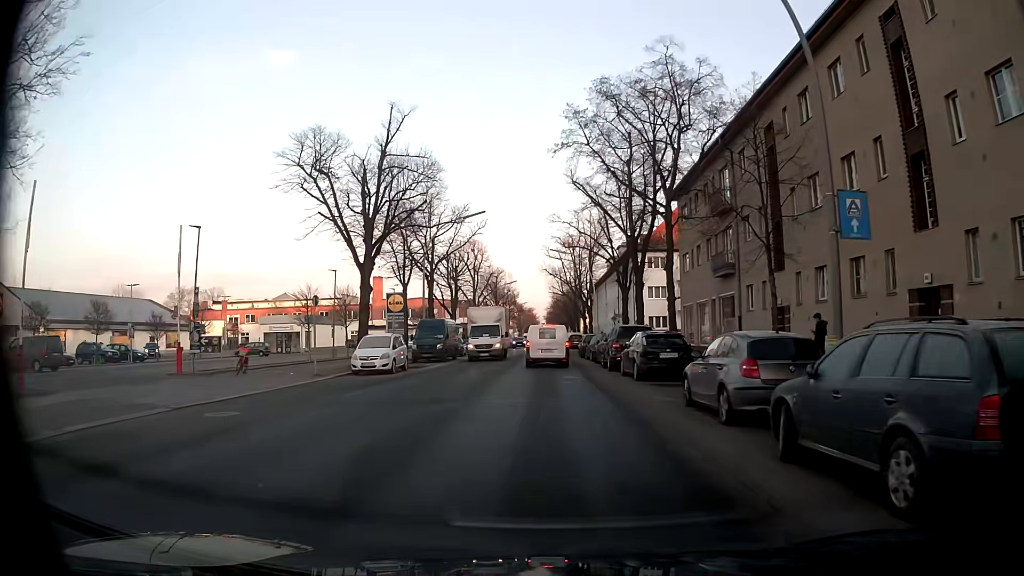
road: tertiary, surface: asphalt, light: Day
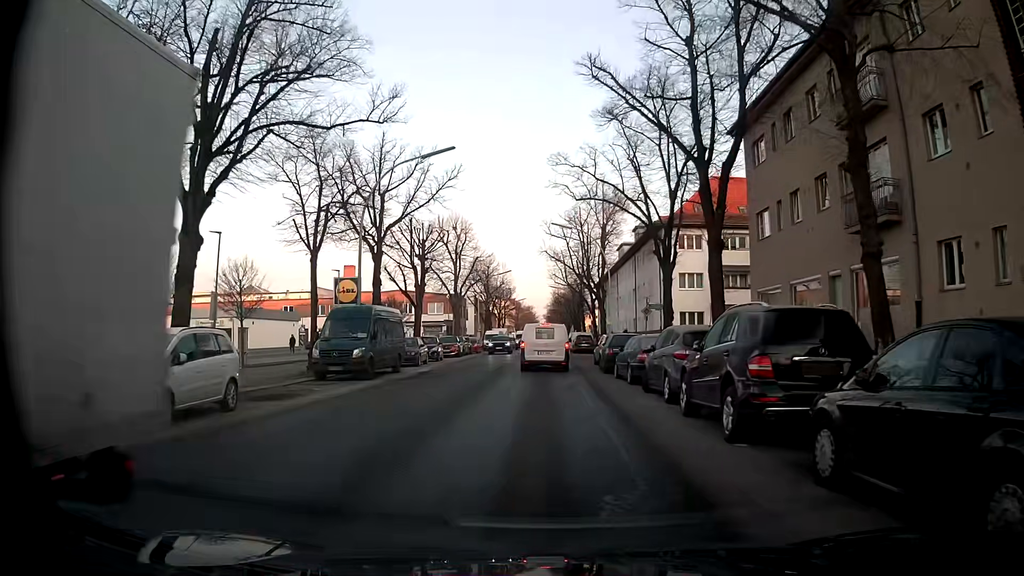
(+0.1, +16.9) m; 0°
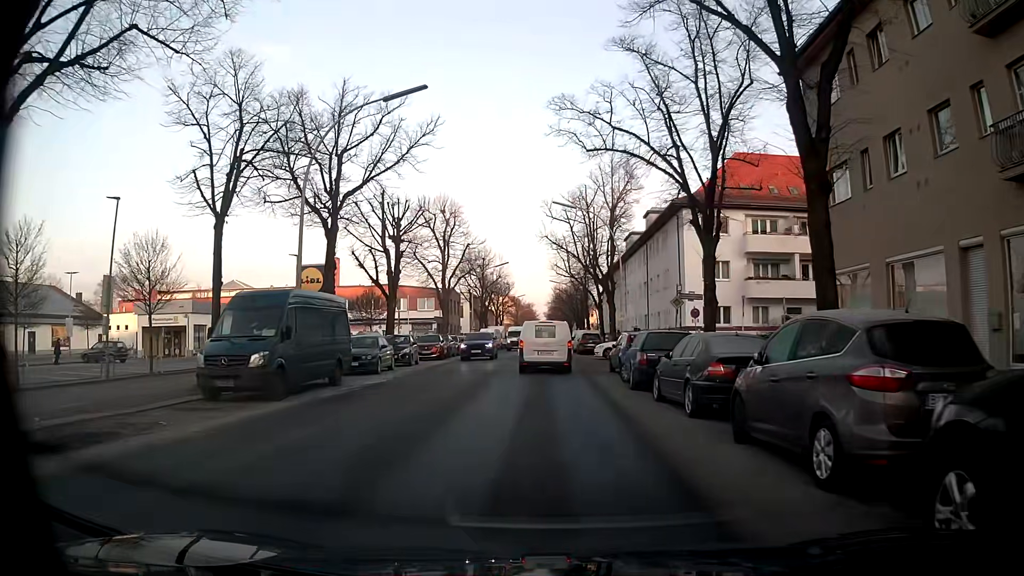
(0.0, +8.0) m; -1°
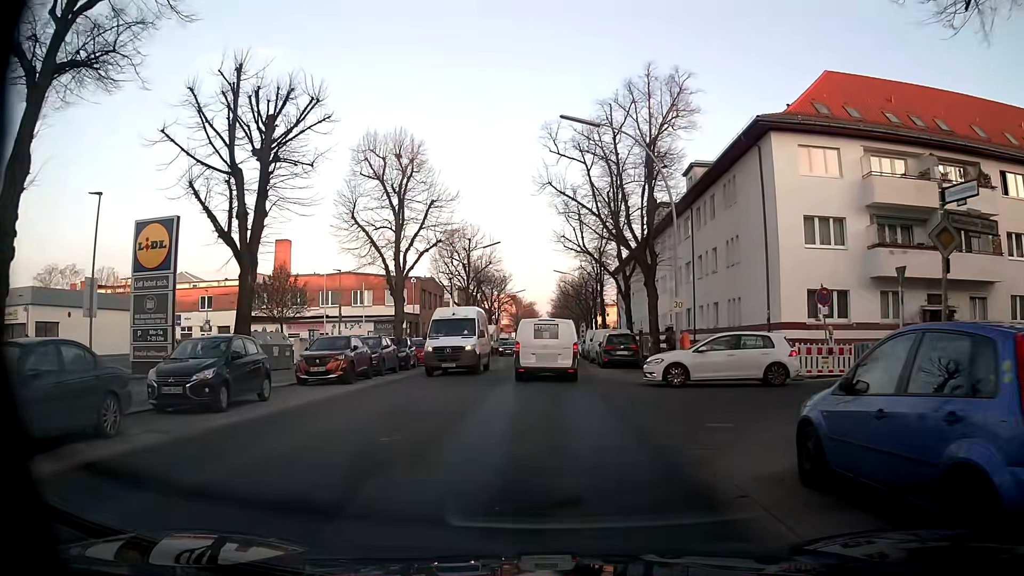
(+0.2, +18.9) m; 0°
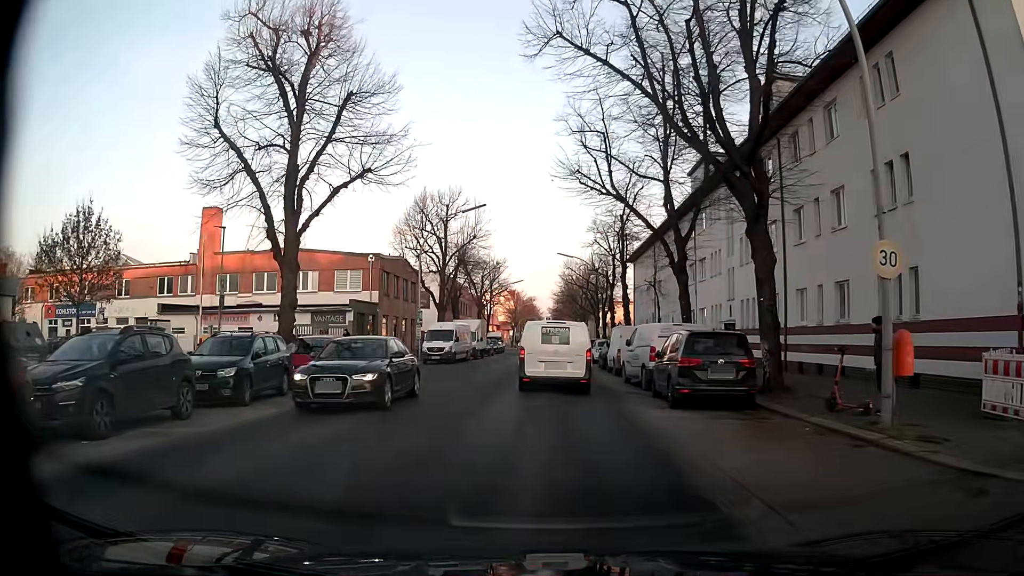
(+0.2, +17.1) m; +1°
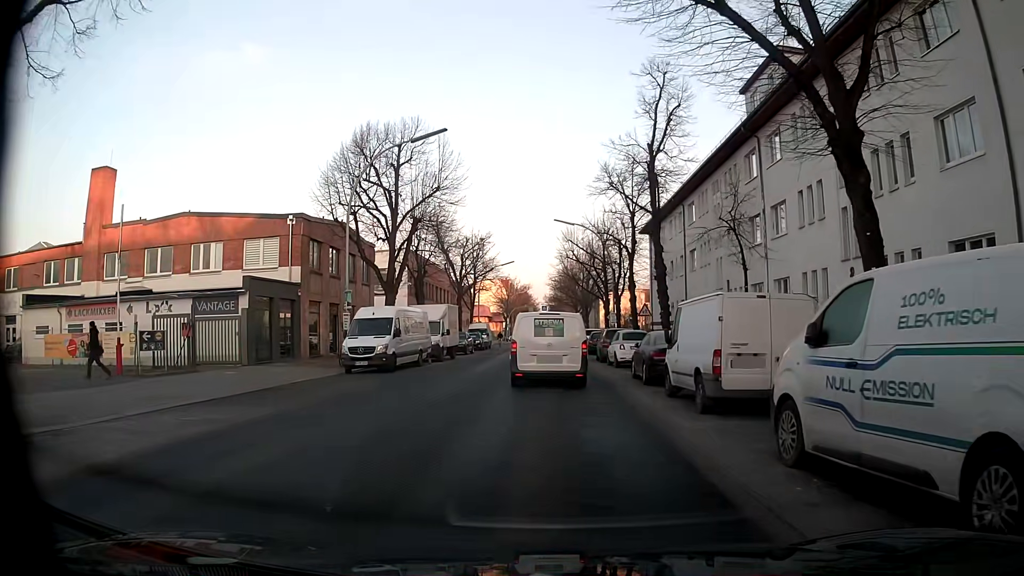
(+0.1, +15.6) m; +1°
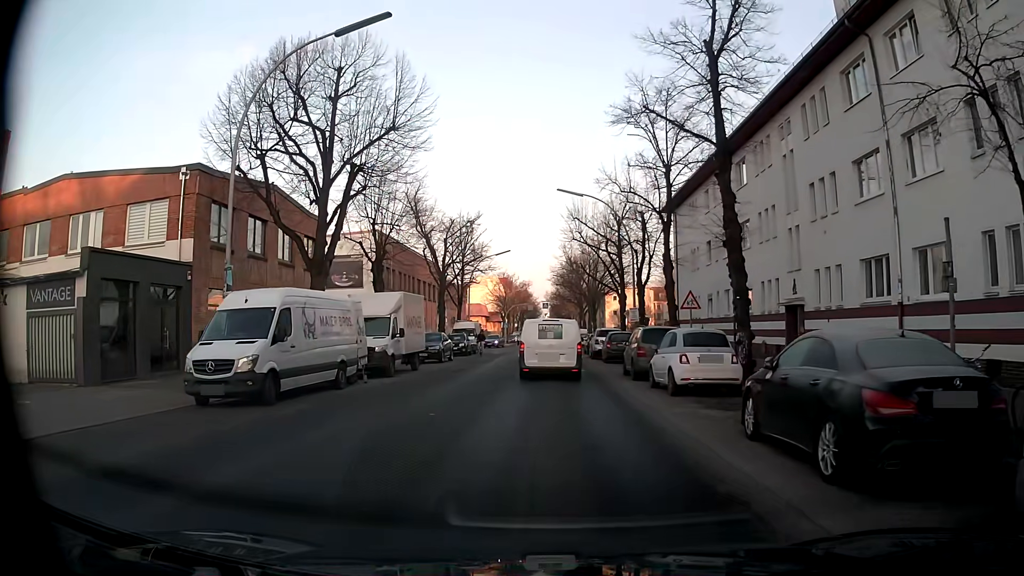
(-0.3, +11.8) m; -1°
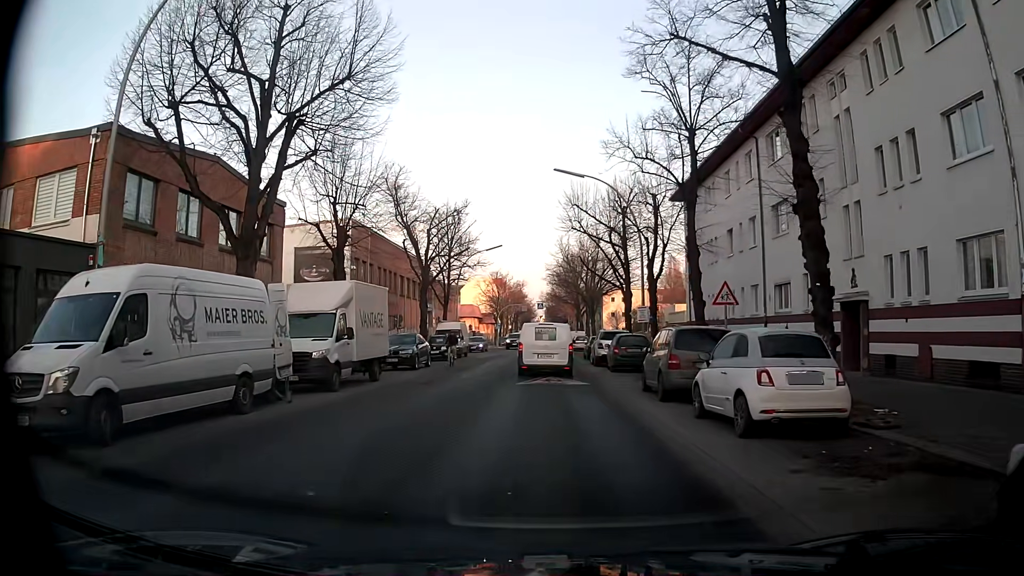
(0.0, +5.9) m; 0°
